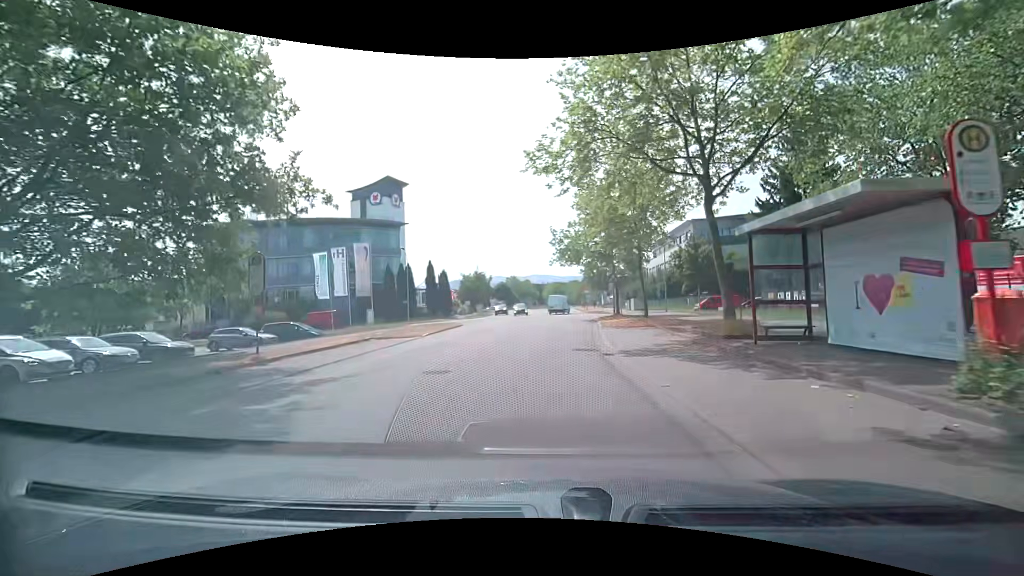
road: tertiary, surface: asphalt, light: Day
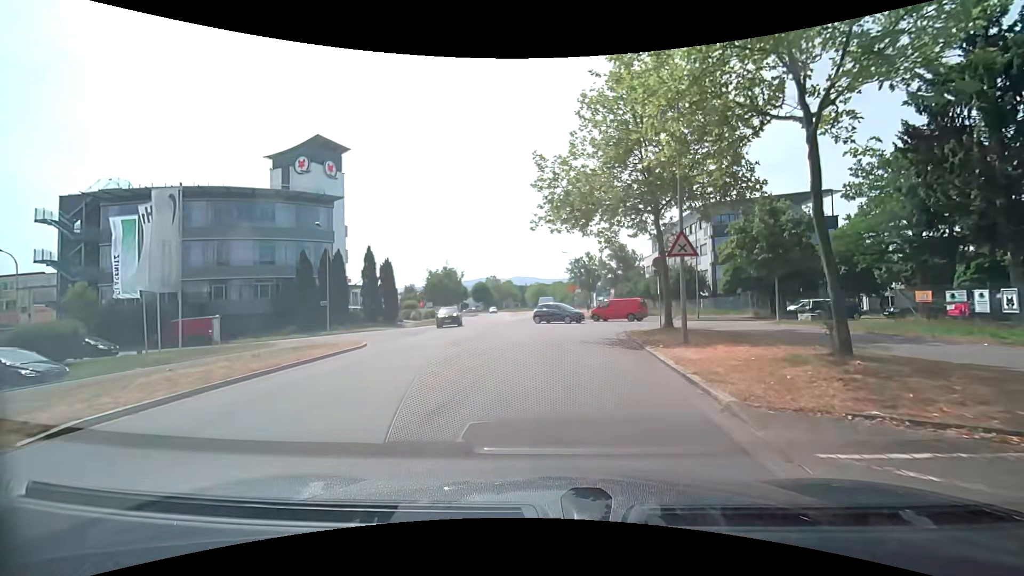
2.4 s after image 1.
(+0.1, +18.6) m; +2°
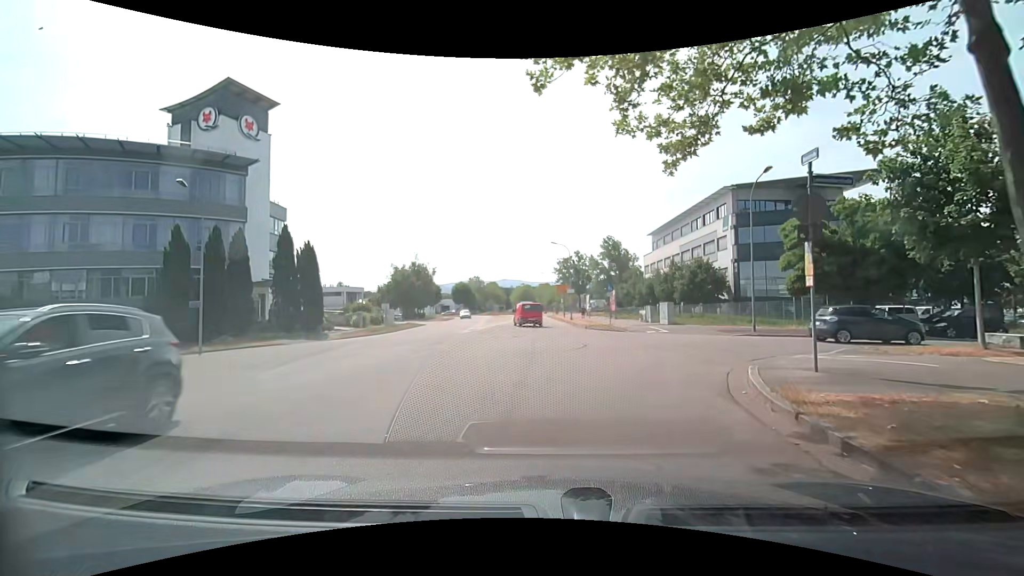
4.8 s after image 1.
(+0.2, +14.1) m; +1°
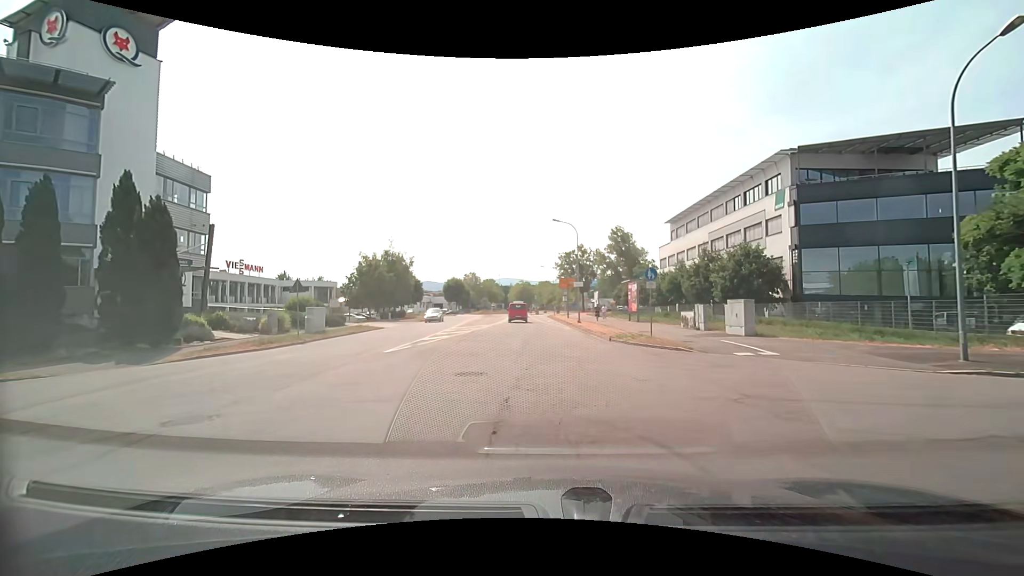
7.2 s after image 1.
(+0.1, +14.6) m; +1°
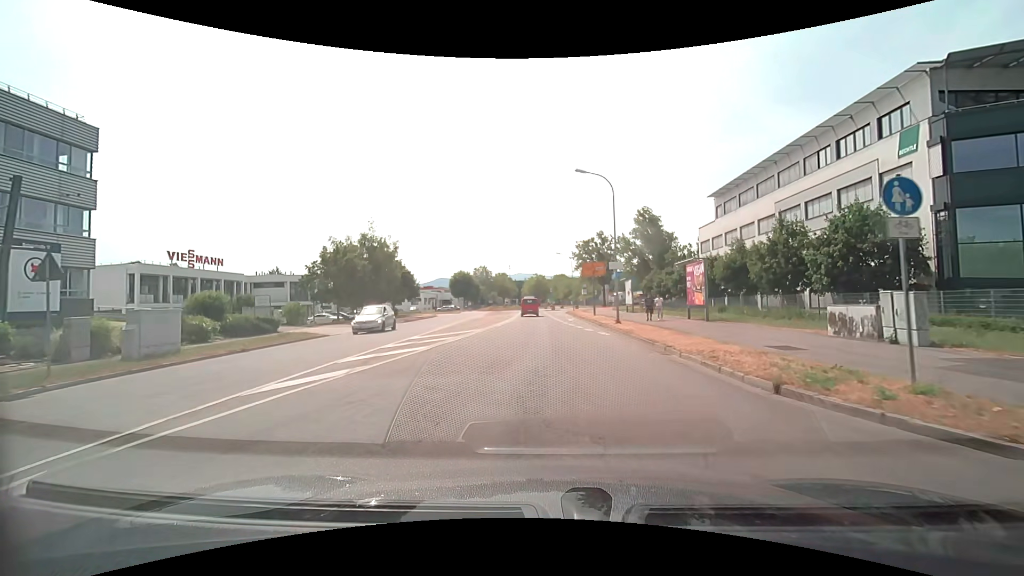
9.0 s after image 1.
(-0.5, +14.5) m; -3°
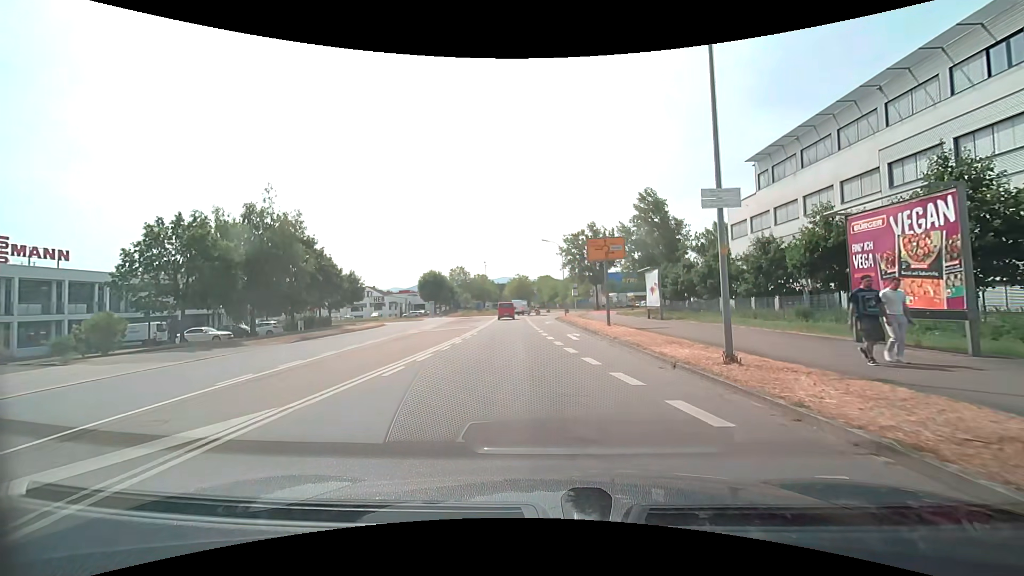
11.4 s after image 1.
(+0.2, +18.9) m; +2°
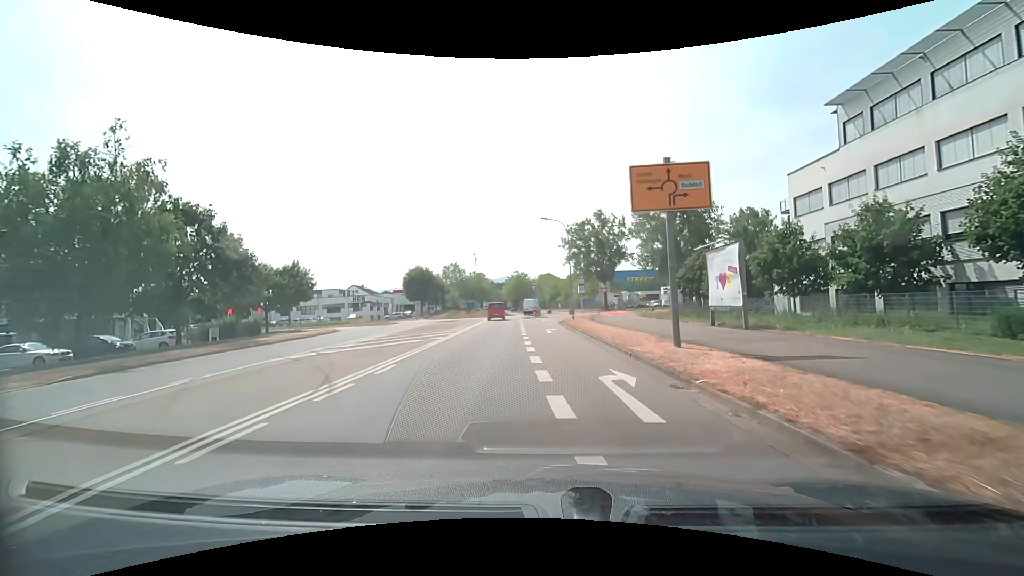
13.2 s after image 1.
(+0.1, +14.6) m; 0°
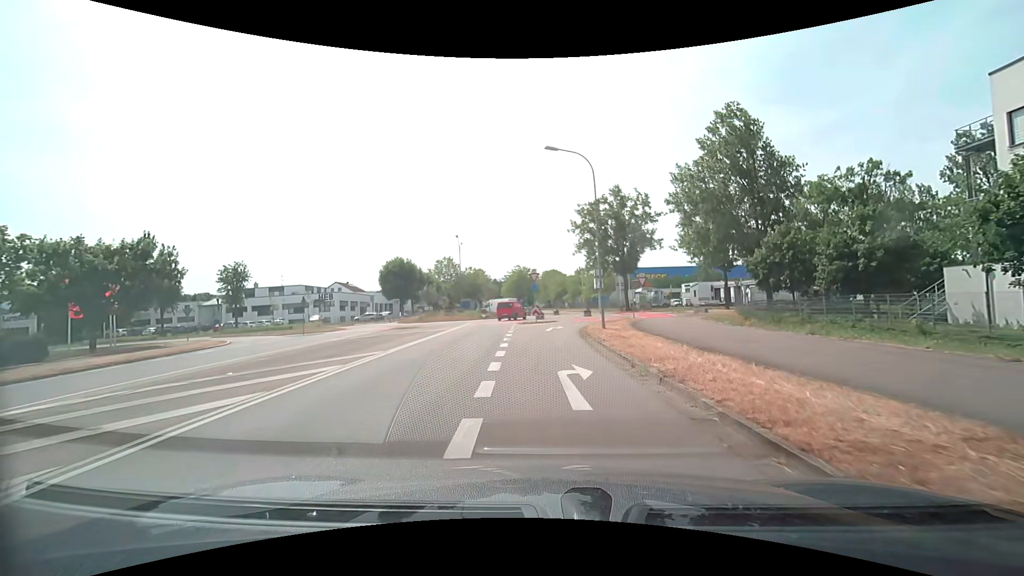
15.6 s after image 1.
(-0.2, +19.3) m; -1°
(0, +10) (0, +20) (0, +30) (+3, +40) (+9, +48) (+16, +54) (+26, +58) (+35, +61) (+45, +63) (+55, +64) m
